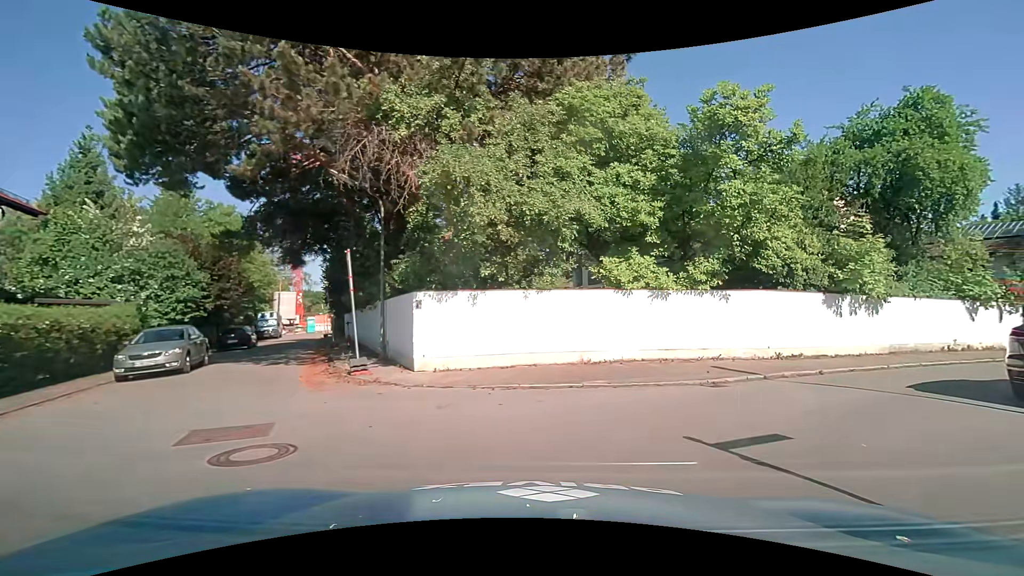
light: Day
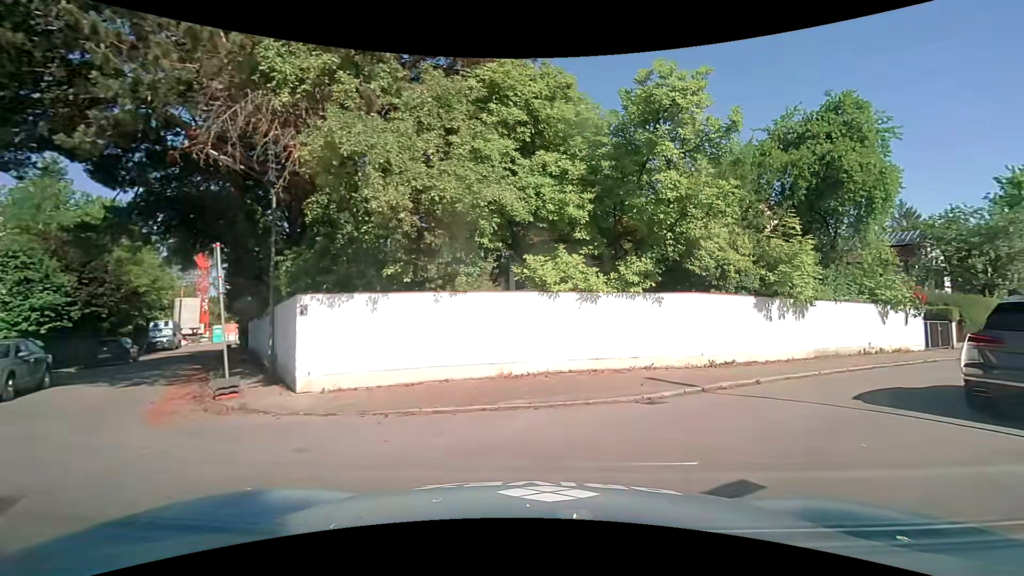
(+0.1, +1.7) m; +7°
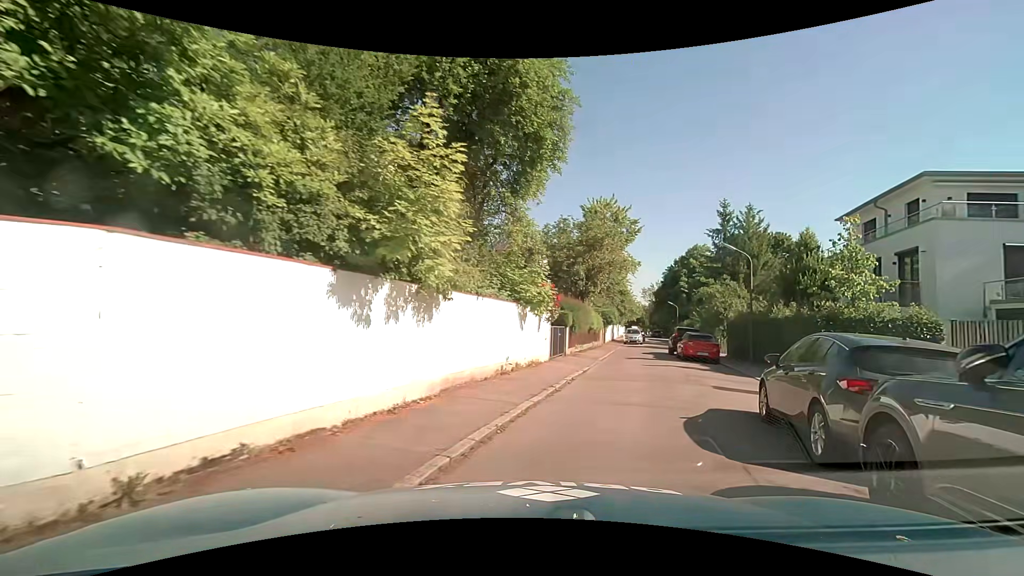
(+3.4, +8.7) m; +41°
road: residential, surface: asphalt
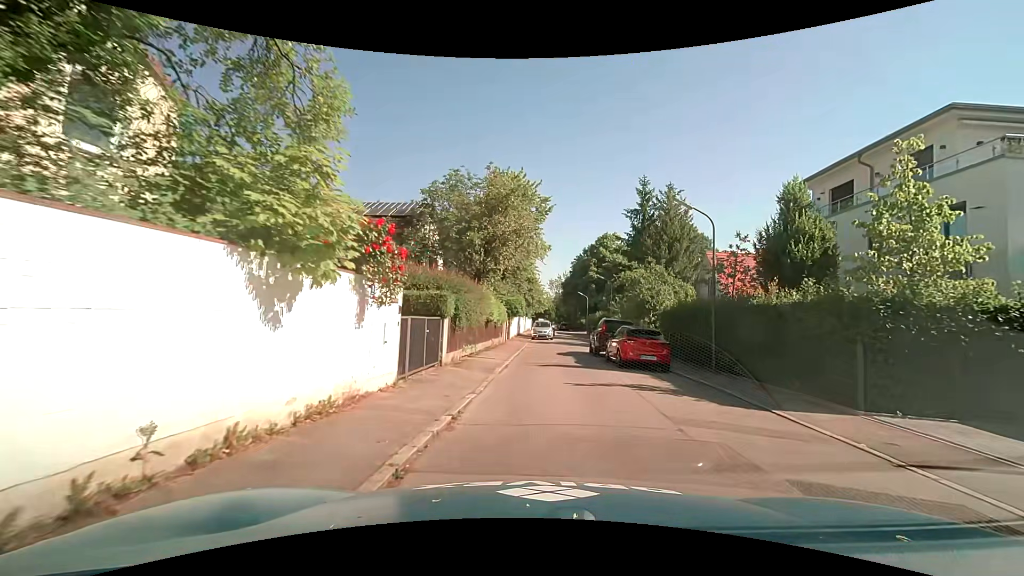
(+1.1, +9.2) m; +10°
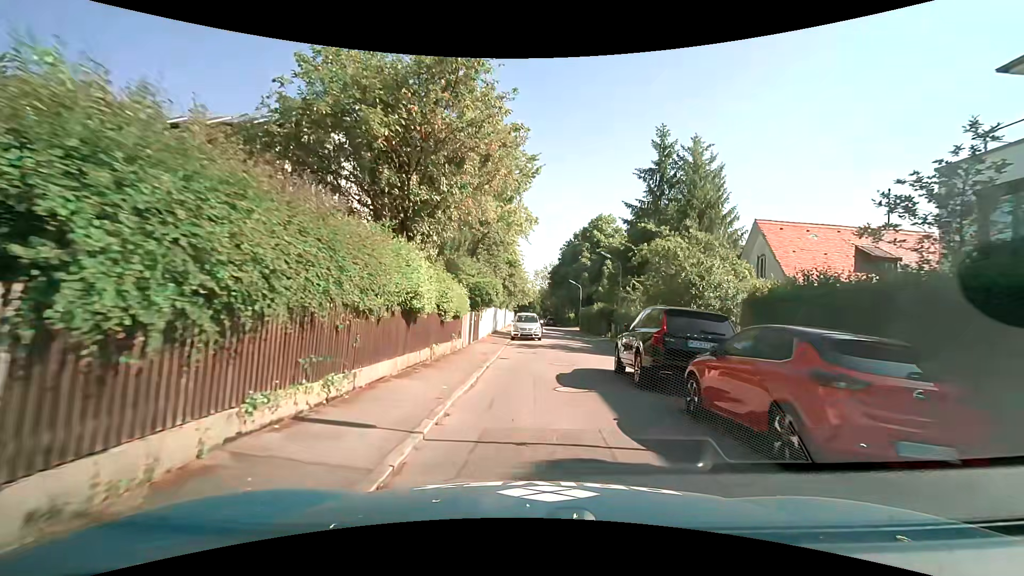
(+0.1, +12.1) m; +1°
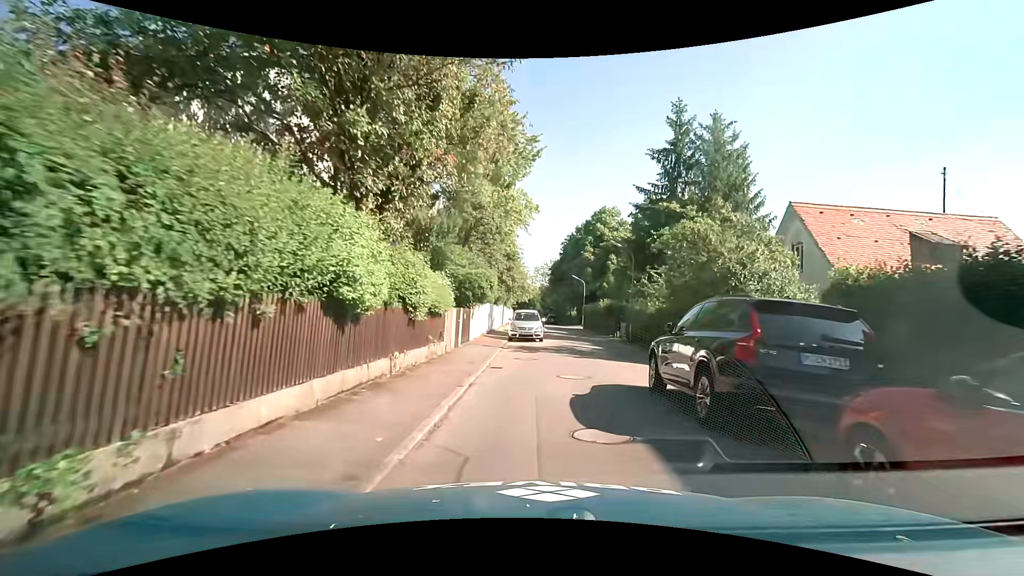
(0.0, +3.9) m; +1°
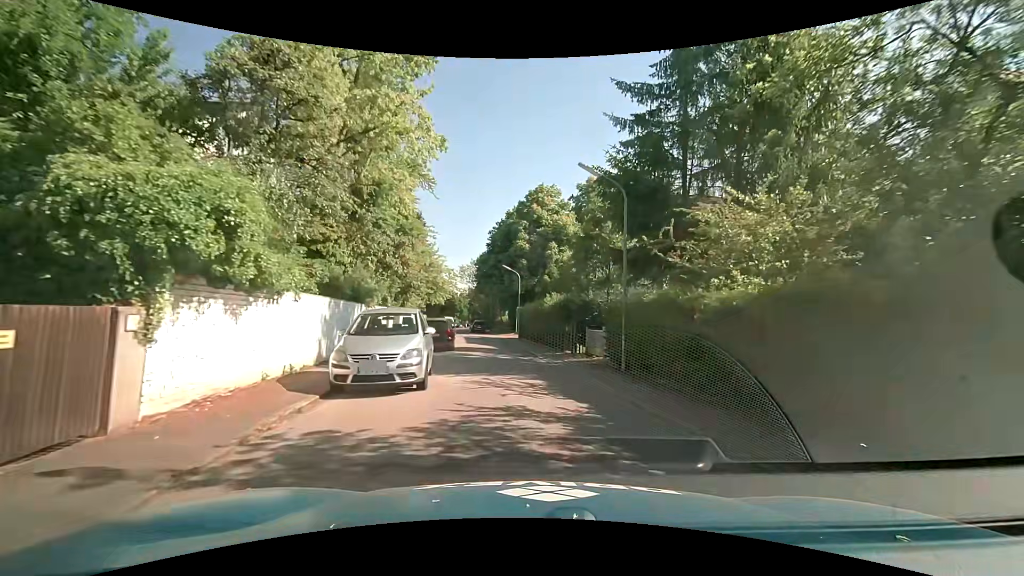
(+1.0, +15.7) m; +7°
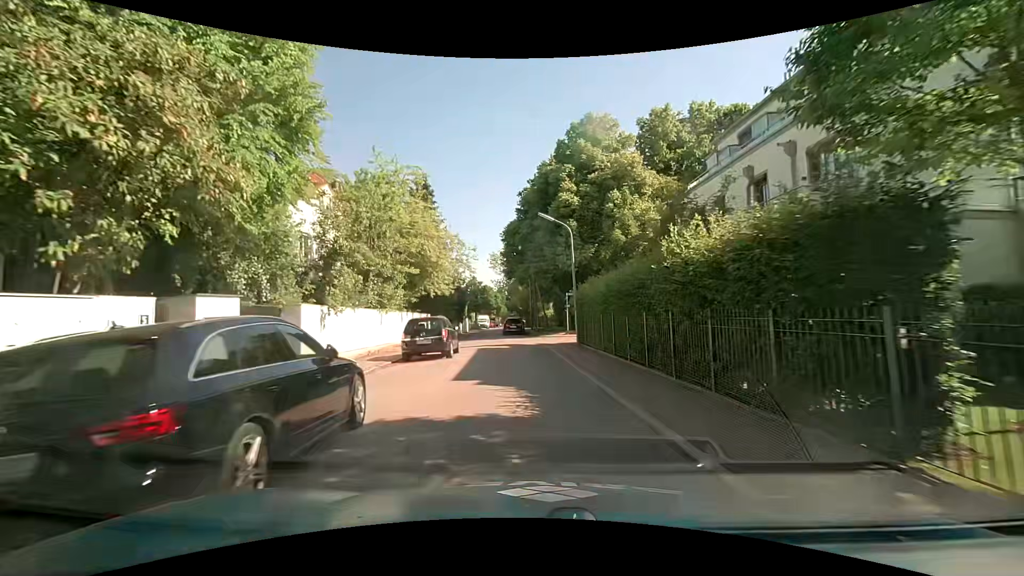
(-0.7, +18.2) m; -7°
(0, +10) (0, +20) (-1, +30) (-2, +40) (-3, +50) (-3, +60) (-2, +70) (-2, +80) (-3, +90) (-2, +100) m
